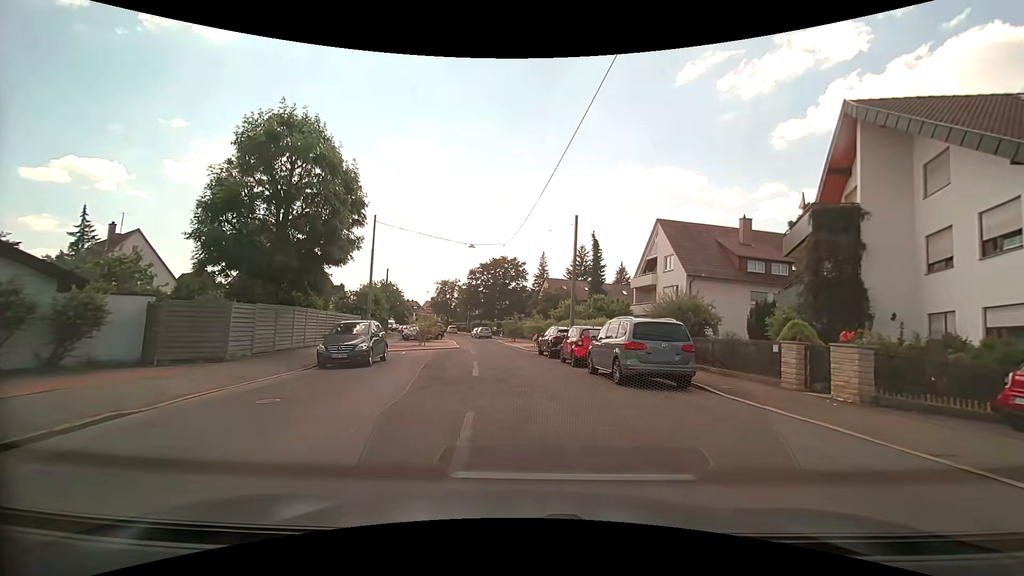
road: residential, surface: asphalt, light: Day
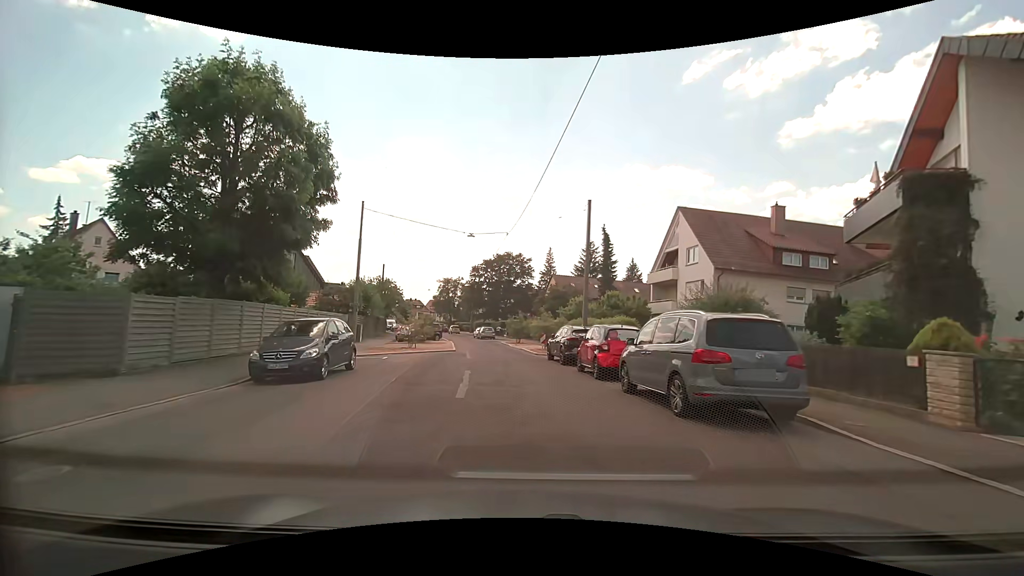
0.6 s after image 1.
(0.0, +4.6) m; -1°
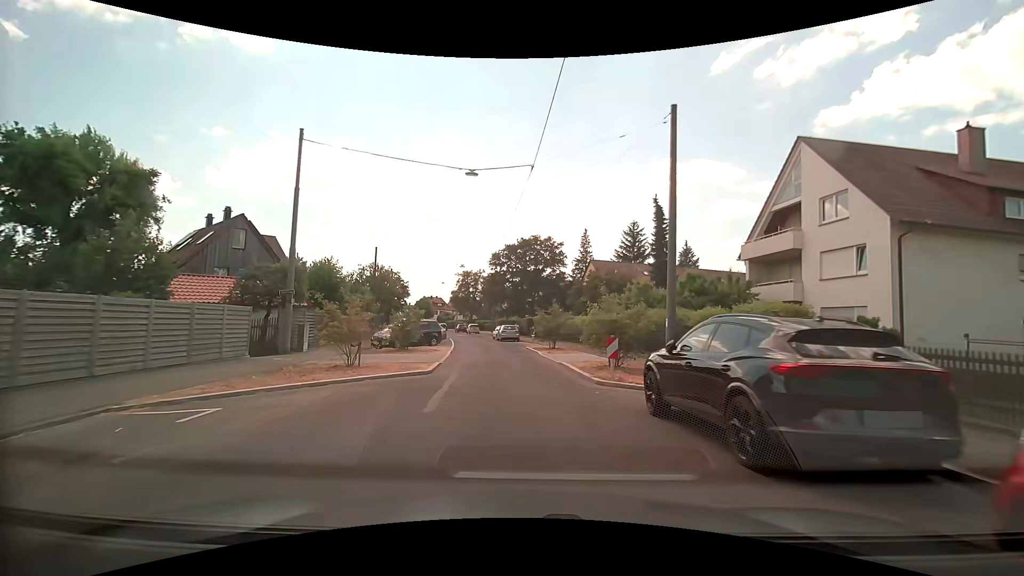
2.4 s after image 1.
(-0.4, +14.2) m; -3°
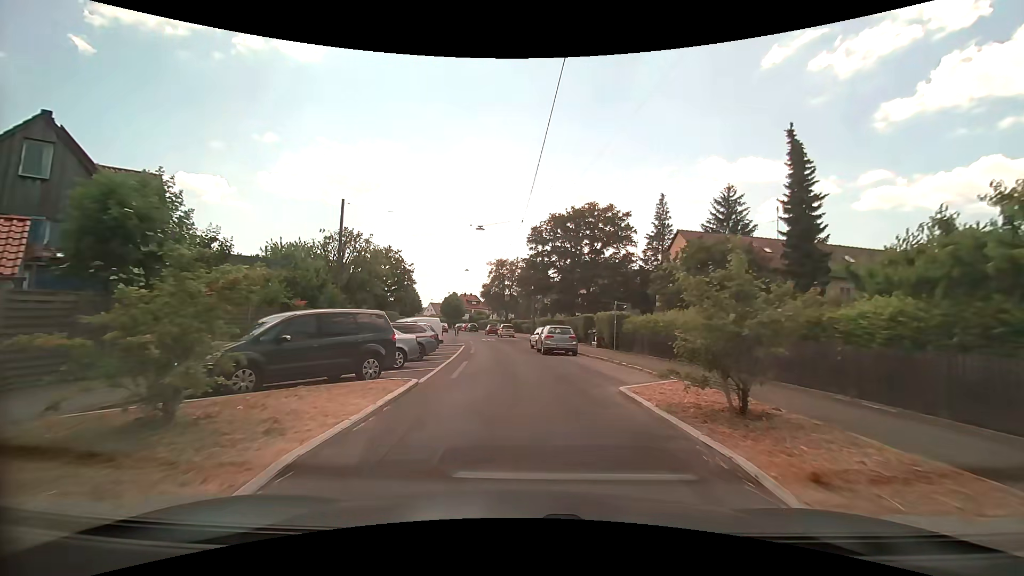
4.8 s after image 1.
(-0.9, +19.4) m; -5°
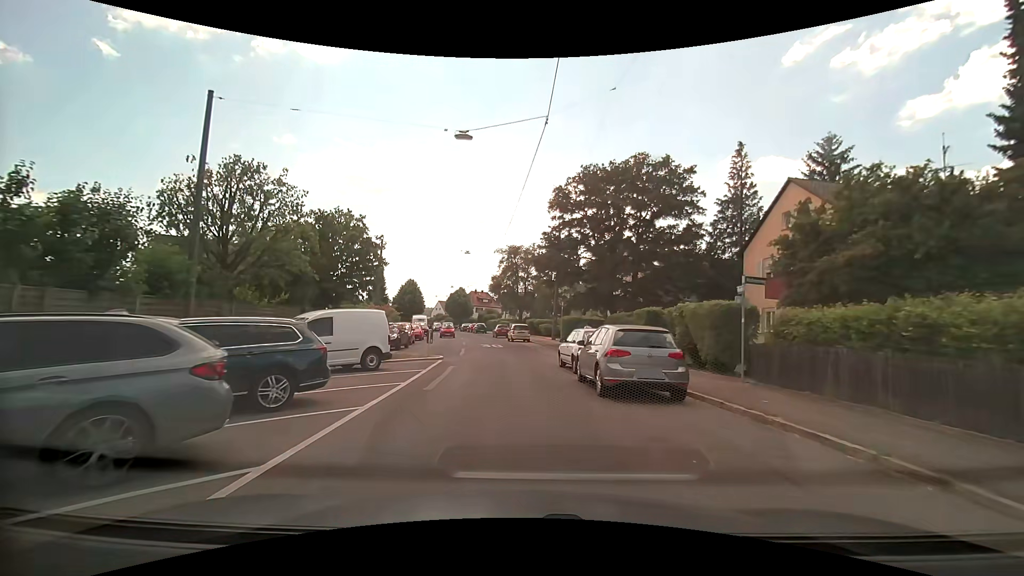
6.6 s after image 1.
(-0.3, +14.5) m; -2°
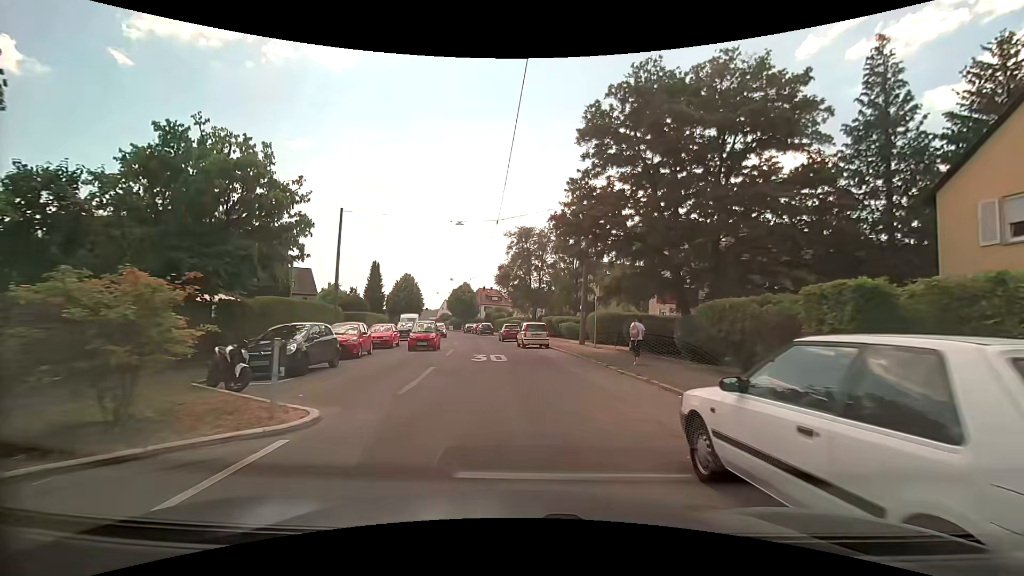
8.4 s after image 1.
(-0.2, +12.9) m; -2°
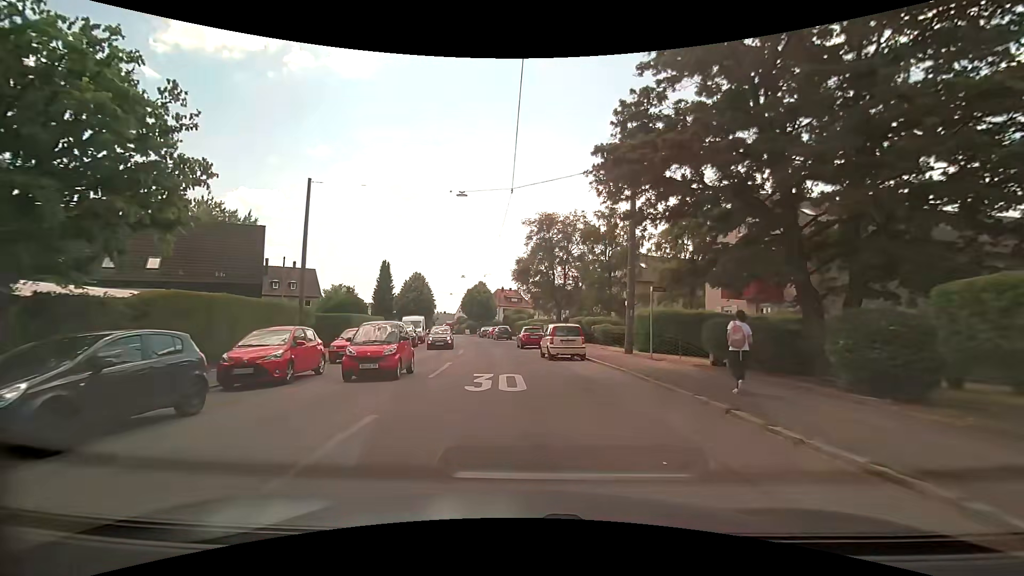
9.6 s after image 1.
(-0.1, +8.2) m; -2°
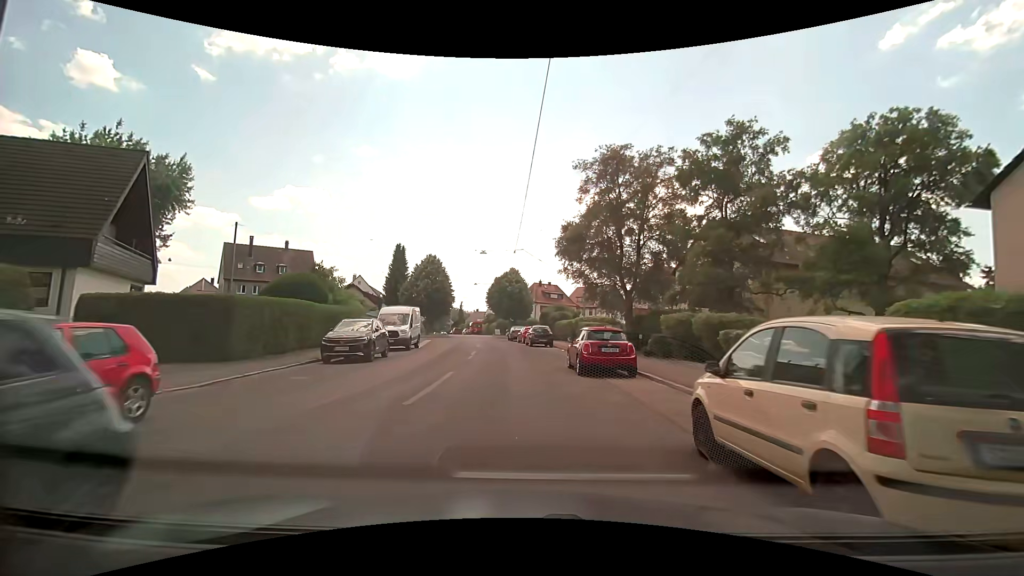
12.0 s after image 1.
(-0.7, +17.4) m; -4°
